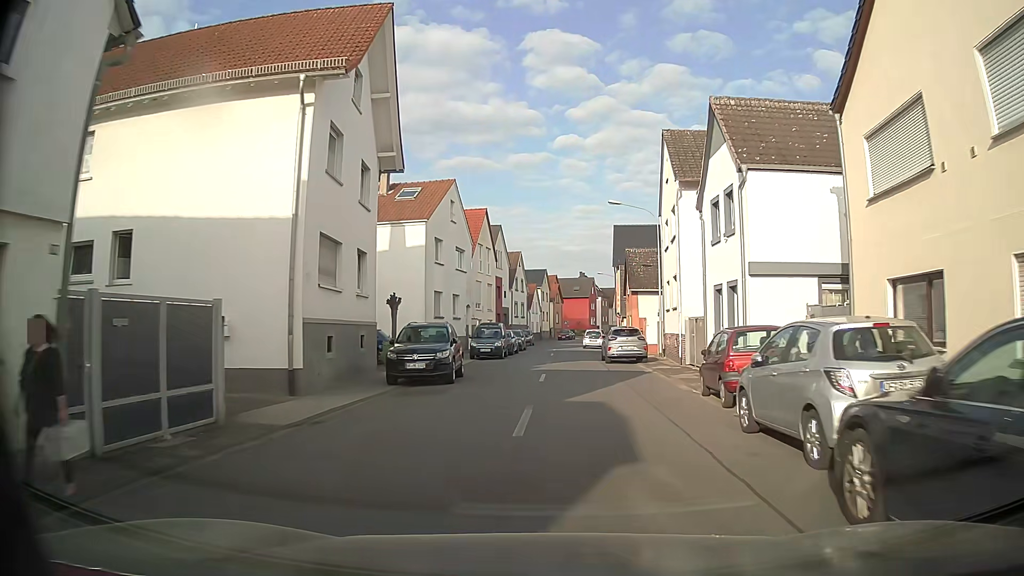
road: tertiary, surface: asphalt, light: Day
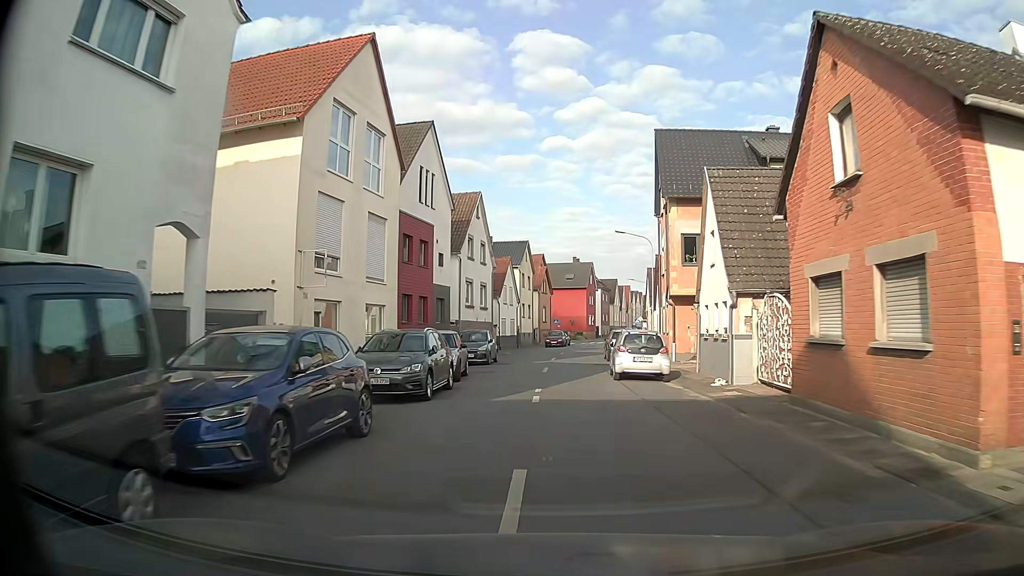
(+0.2, +32.6) m; +1°
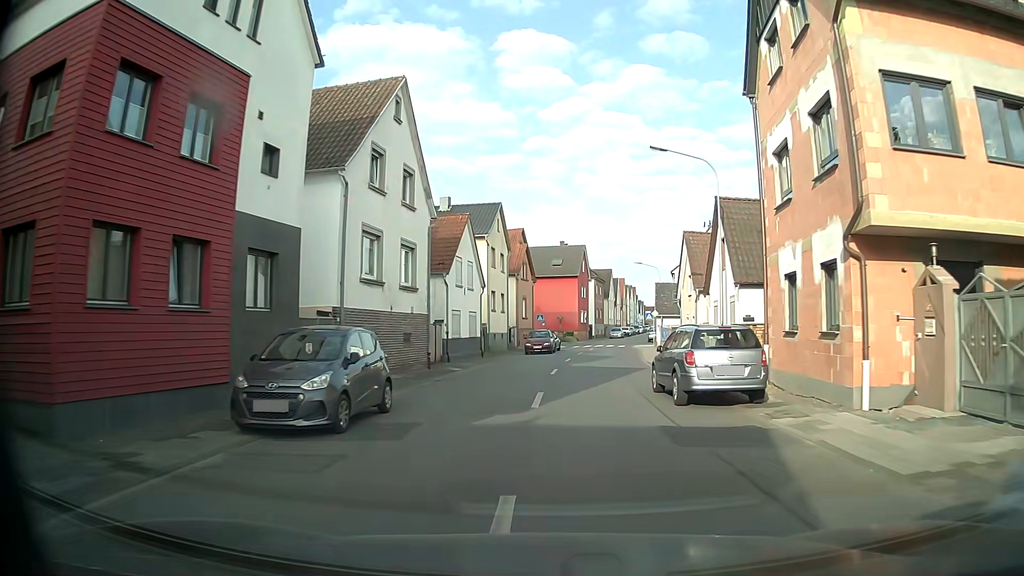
(+0.1, +19.7) m; +2°
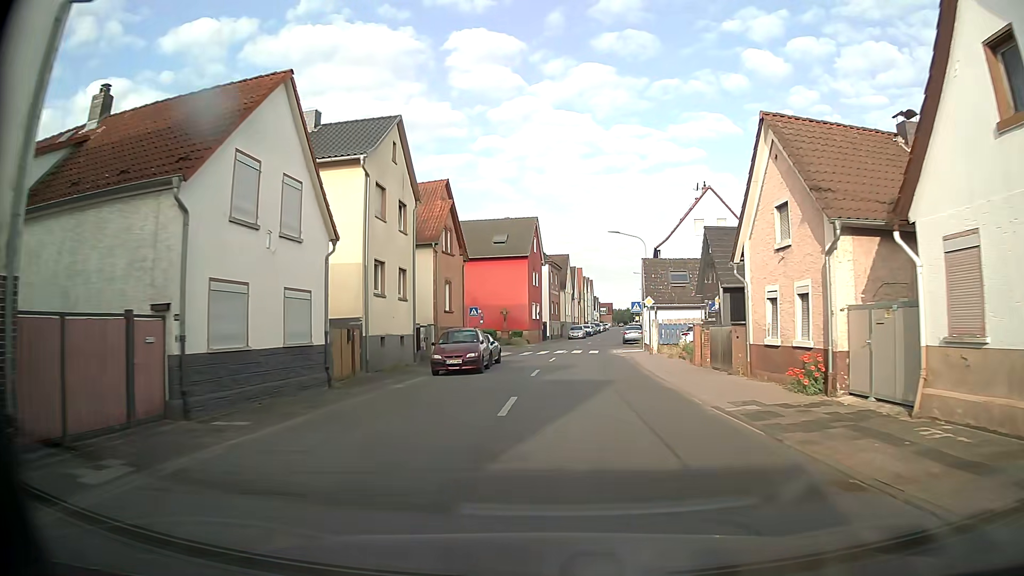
(+0.4, +19.5) m; +3°
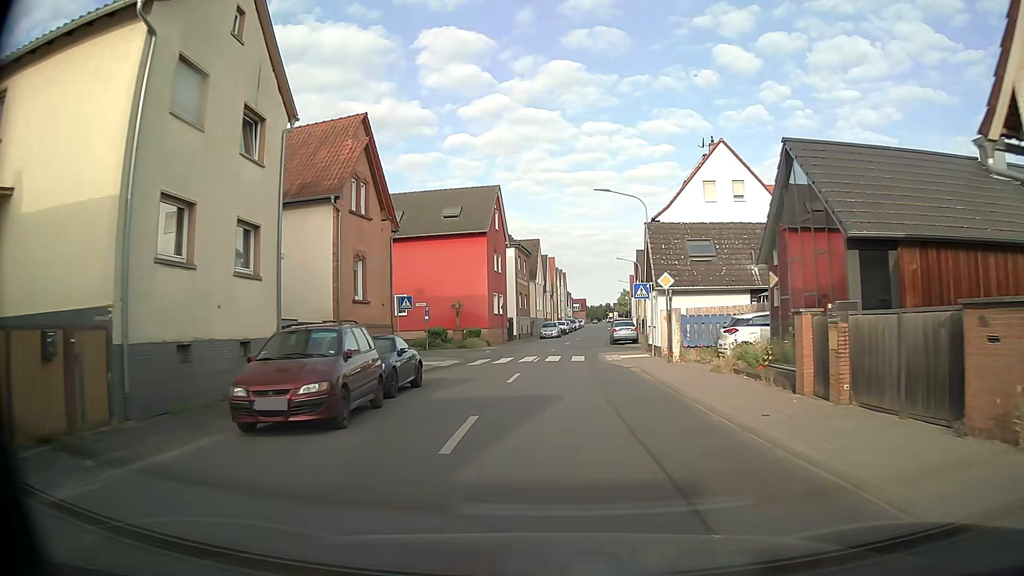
(+0.3, +12.8) m; +3°
(0, +10) (0, +20) (+1, +30) (+1, +40) (+2, +50) (+3, +60) (+4, +70) (+5, +80) (+6, +90) (+7, +100) m
